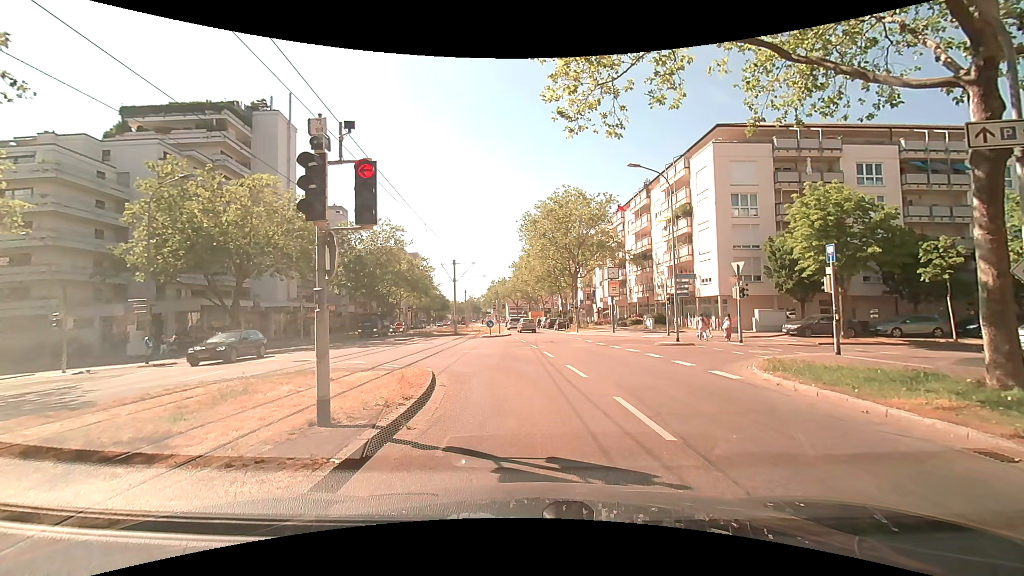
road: tertiary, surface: asphalt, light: Day
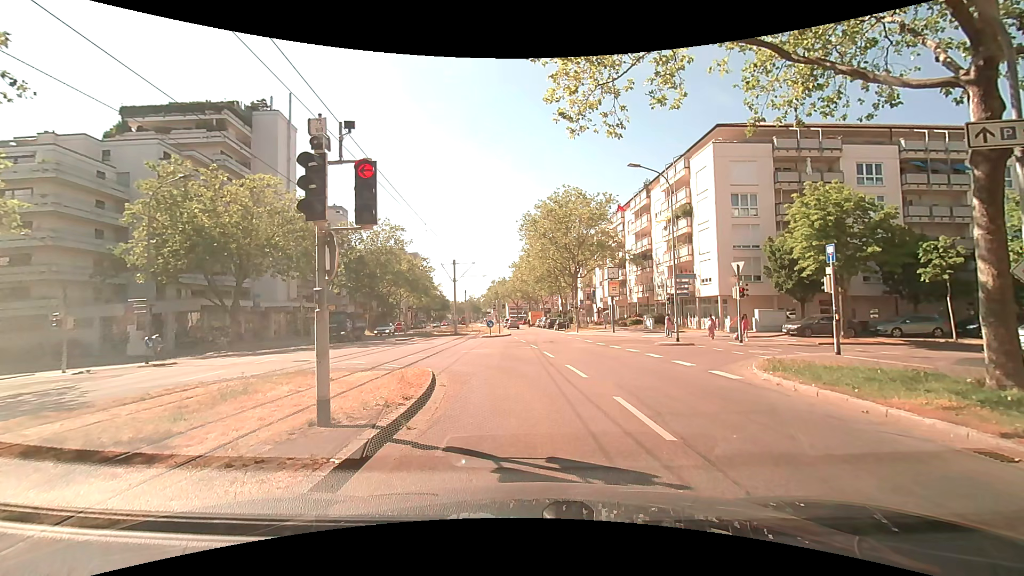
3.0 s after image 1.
(0.0, 0.0) m; 0°
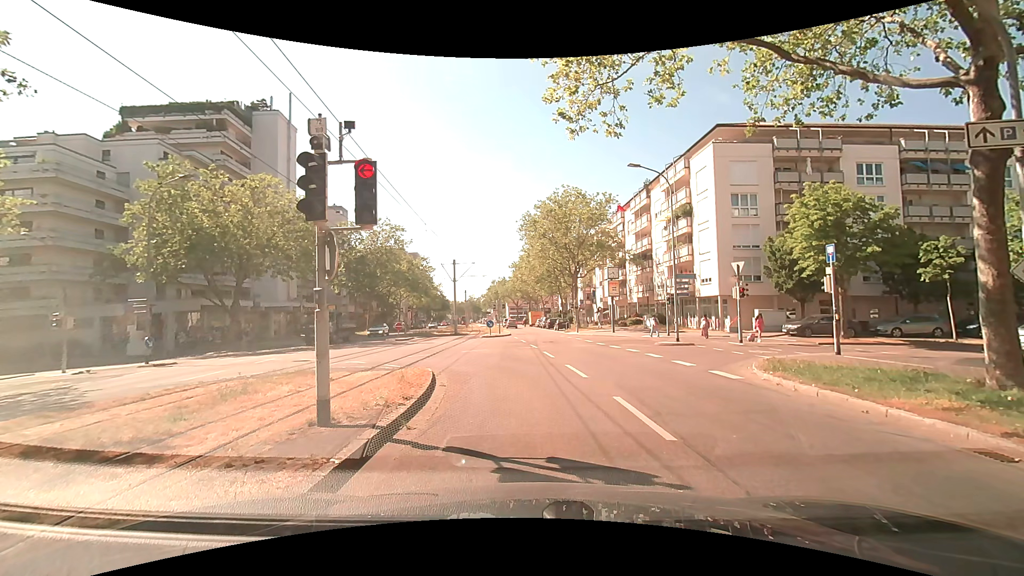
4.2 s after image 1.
(0.0, 0.0) m; 0°
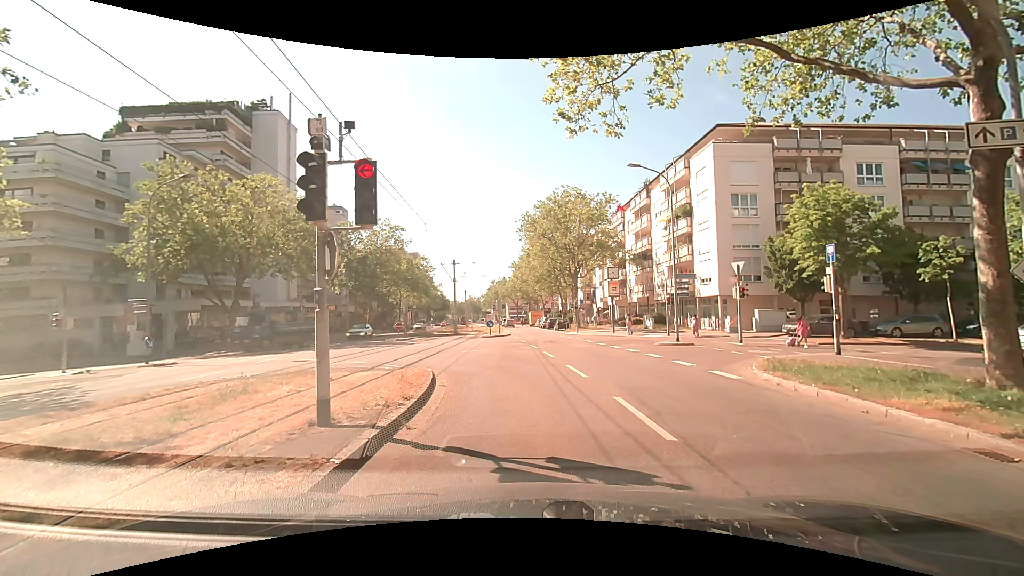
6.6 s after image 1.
(0.0, 0.0) m; 0°
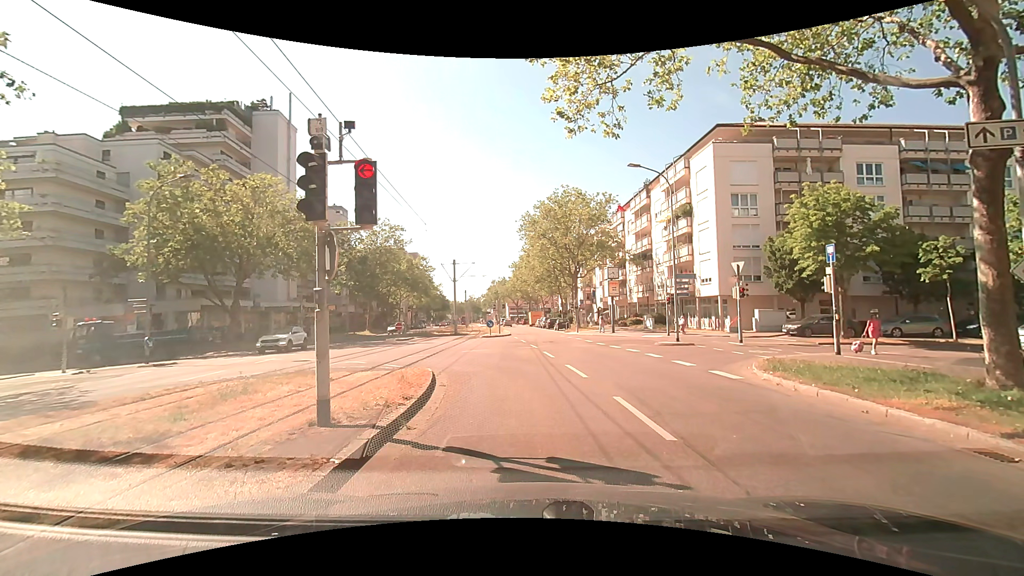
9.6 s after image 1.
(0.0, 0.0) m; 0°
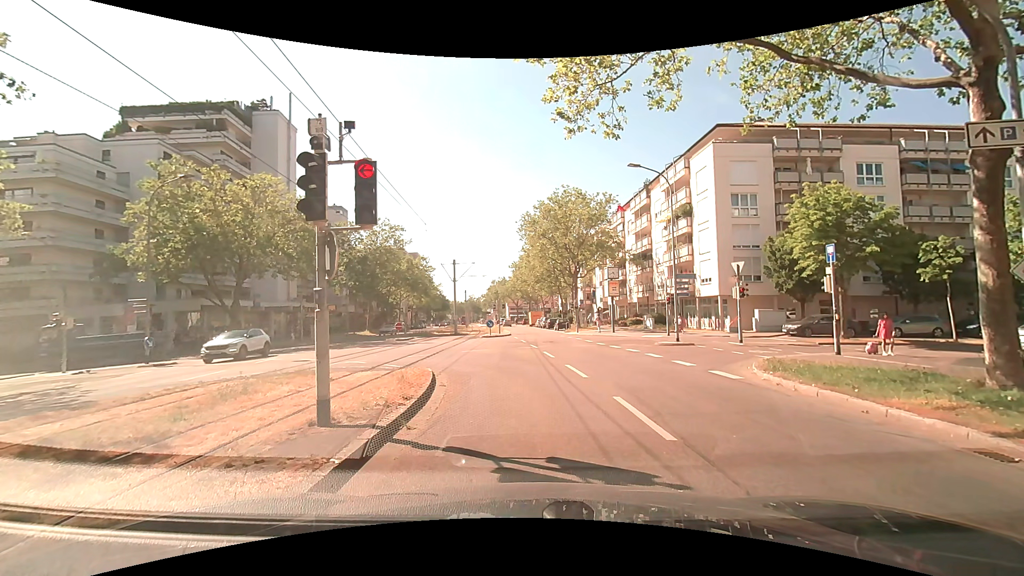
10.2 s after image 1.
(0.0, 0.0) m; 0°
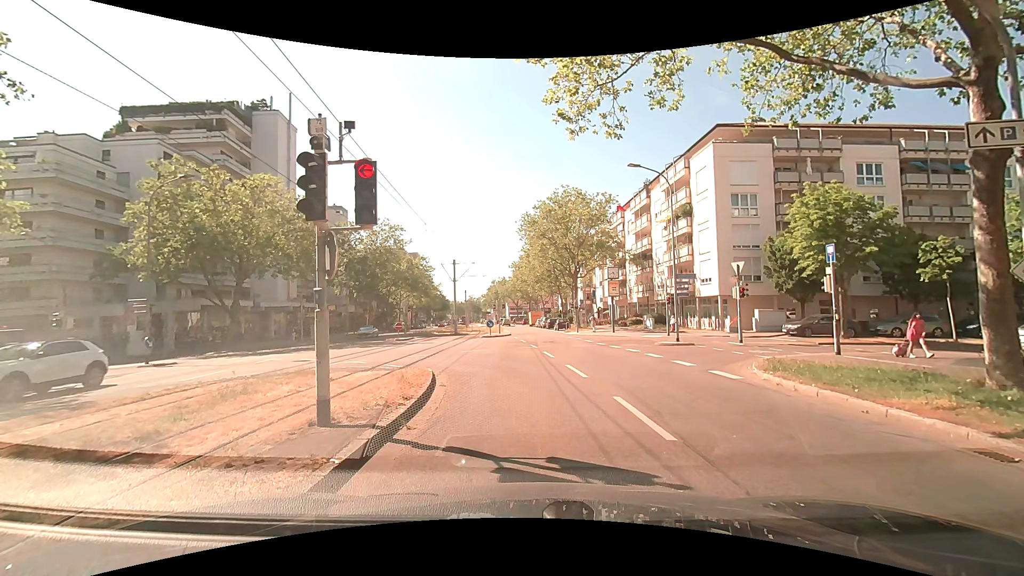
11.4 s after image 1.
(0.0, 0.0) m; 0°
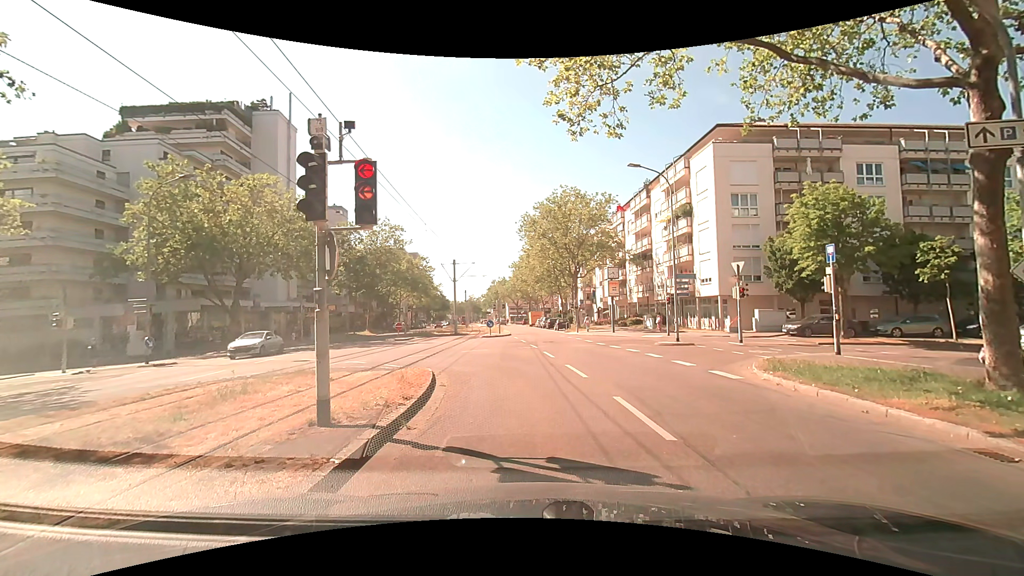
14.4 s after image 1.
(0.0, 0.0) m; 0°
